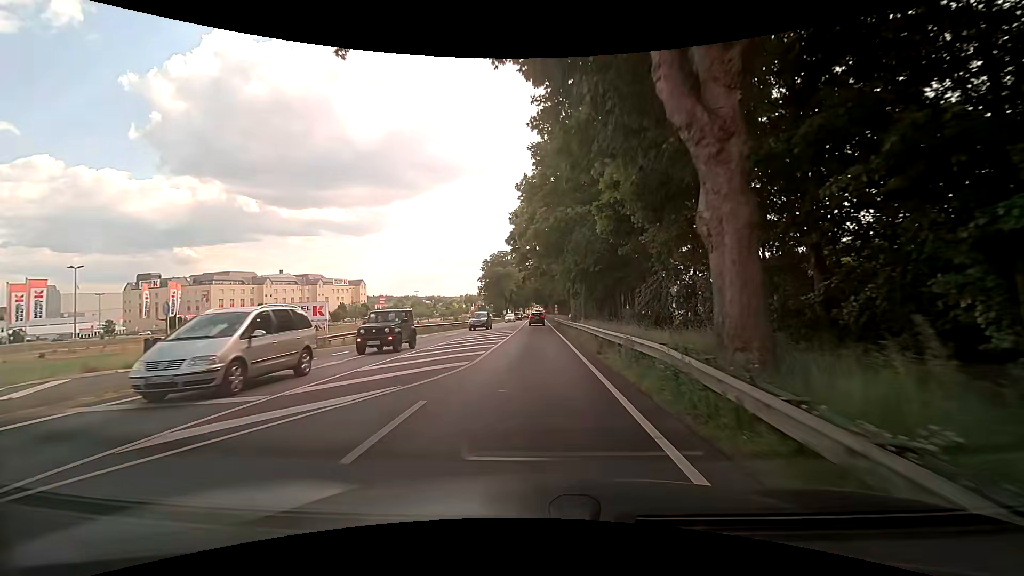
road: primary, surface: asphalt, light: Day
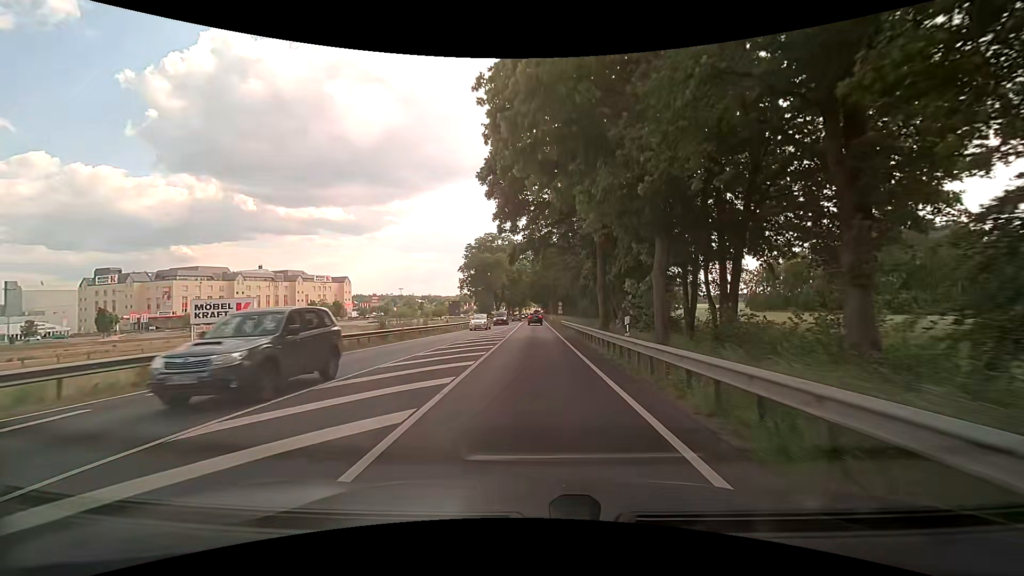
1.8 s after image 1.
(+0.1, +25.0) m; 0°
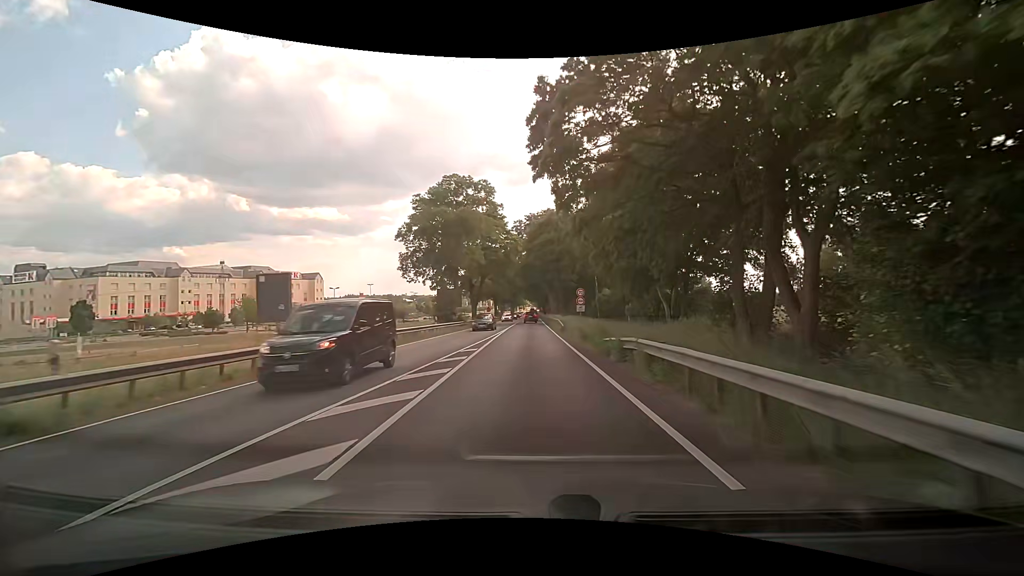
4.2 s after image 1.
(+0.2, +36.2) m; +1°
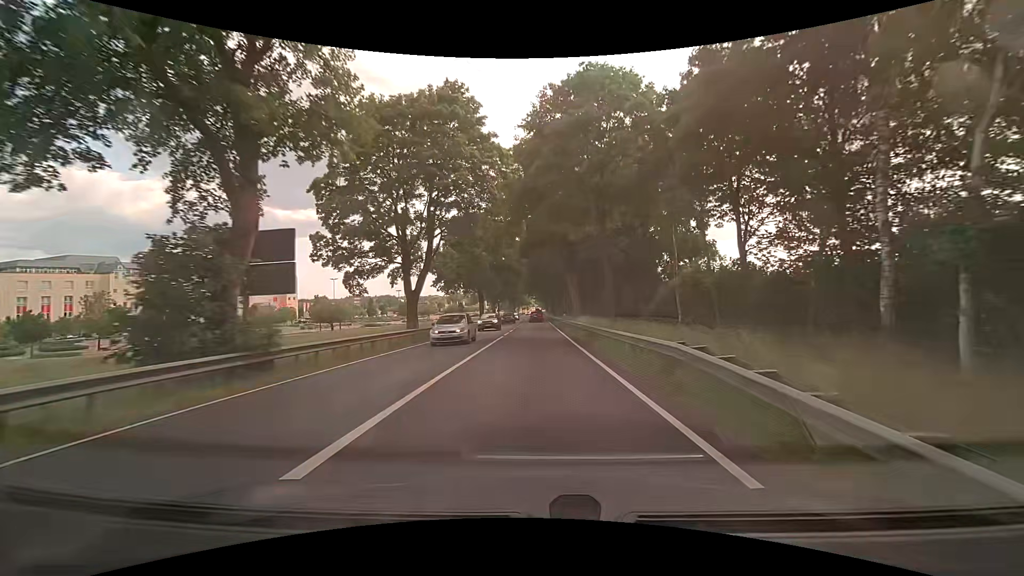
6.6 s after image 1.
(-0.2, +39.4) m; 0°
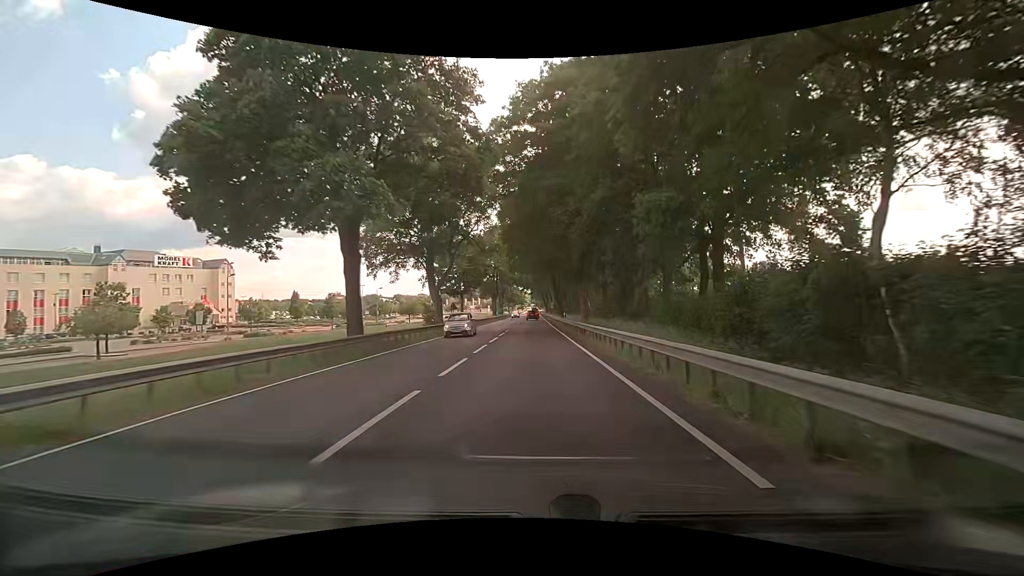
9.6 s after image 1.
(+0.3, +51.0) m; +1°
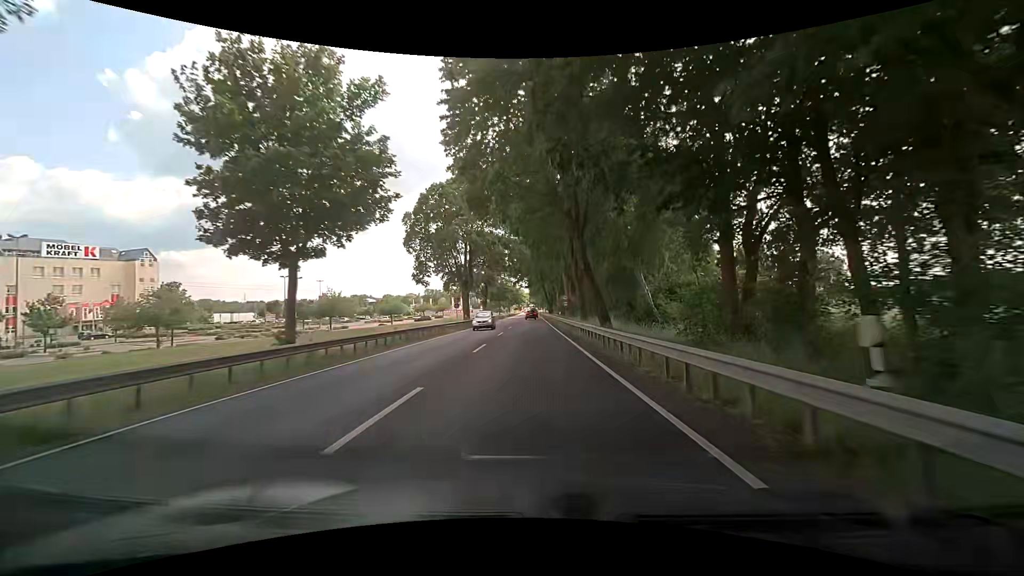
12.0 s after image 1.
(-0.2, +41.7) m; -2°
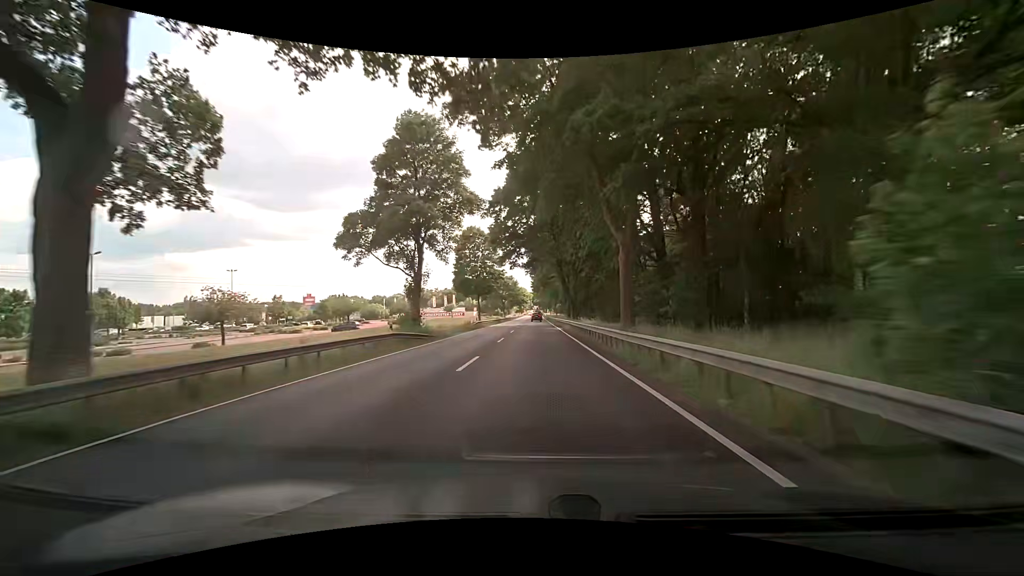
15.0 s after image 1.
(+1.1, +53.4) m; 0°
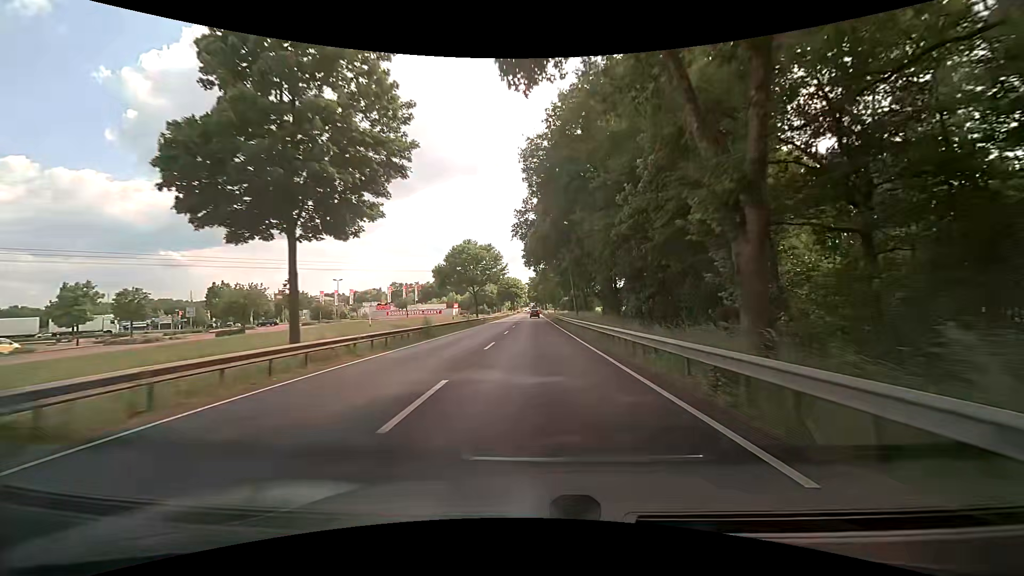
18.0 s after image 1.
(+0.8, +54.0) m; +1°
(0, +10) (0, +20) (0, +30) (0, +40) (0, +50) (0, +60) (0, +70) (0, +80) (0, +90) (0, +100) m
